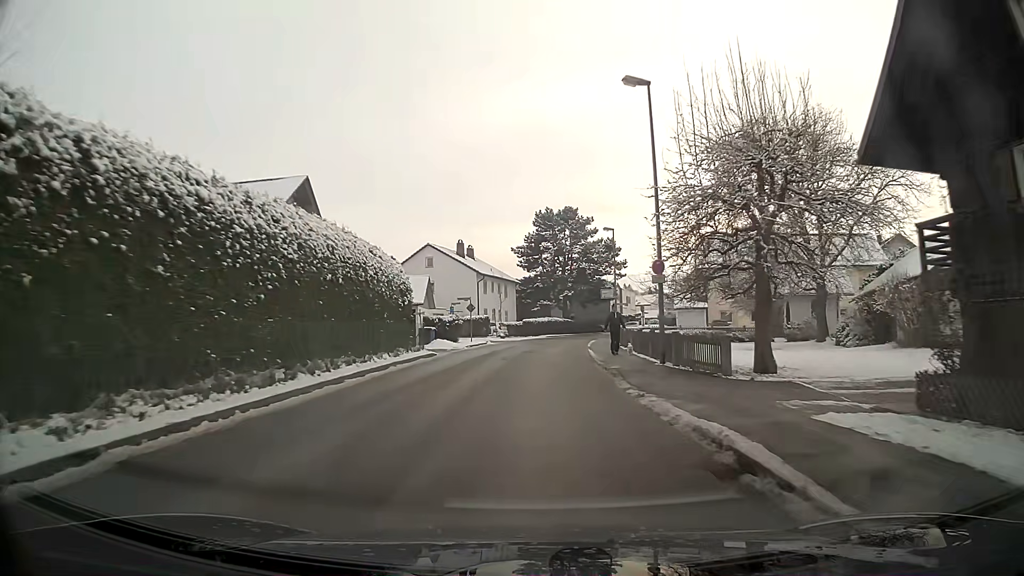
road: unclassified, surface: asphalt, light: Day
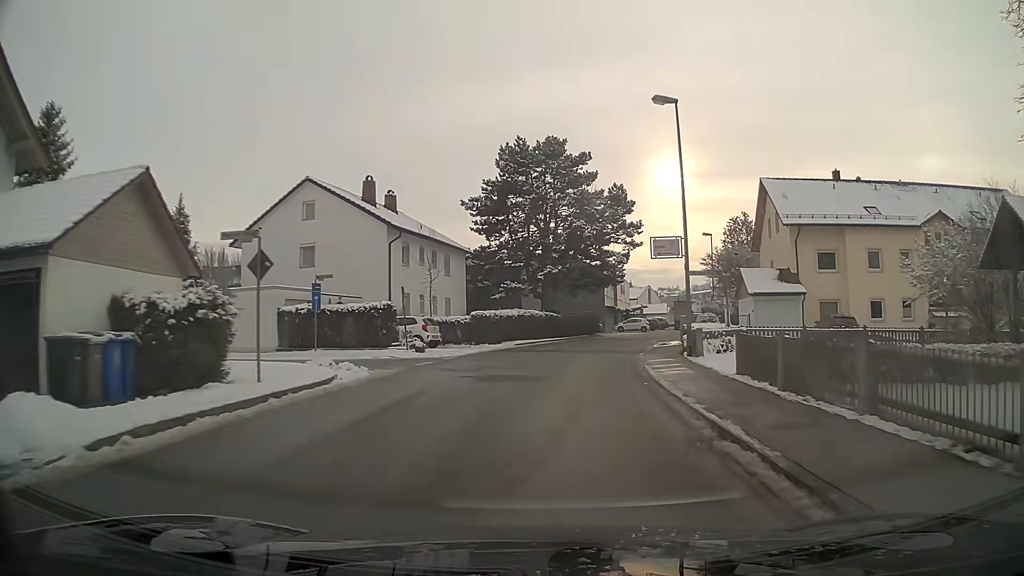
(+0.4, +29.4) m; +3°
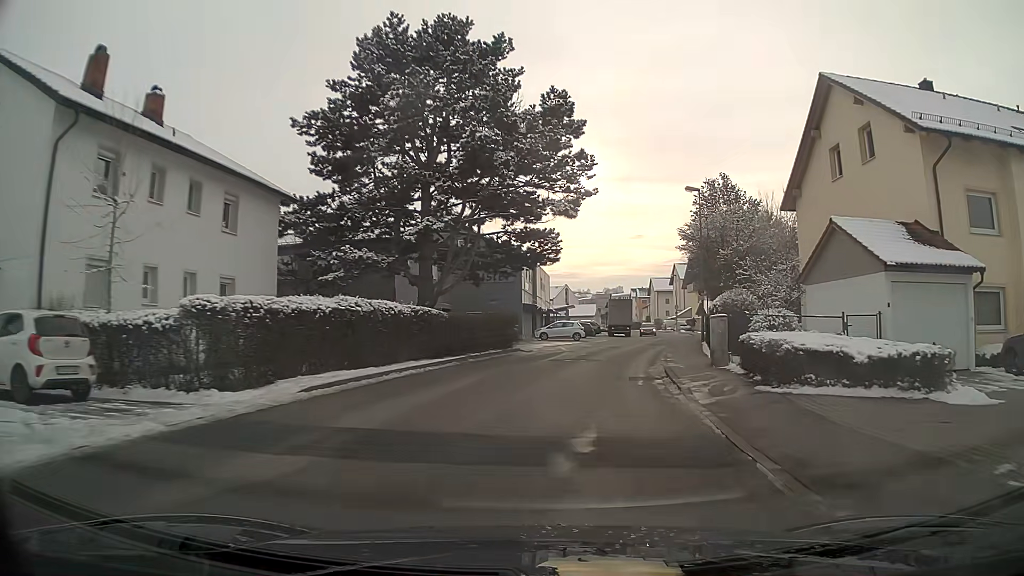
(+1.5, +21.4) m; +9°
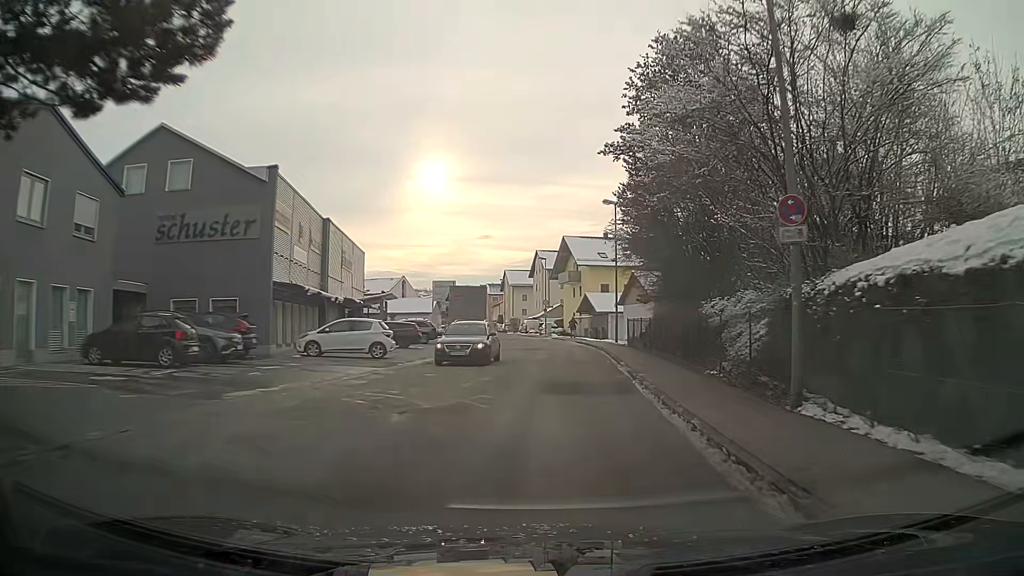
(+2.8, +26.4) m; +12°
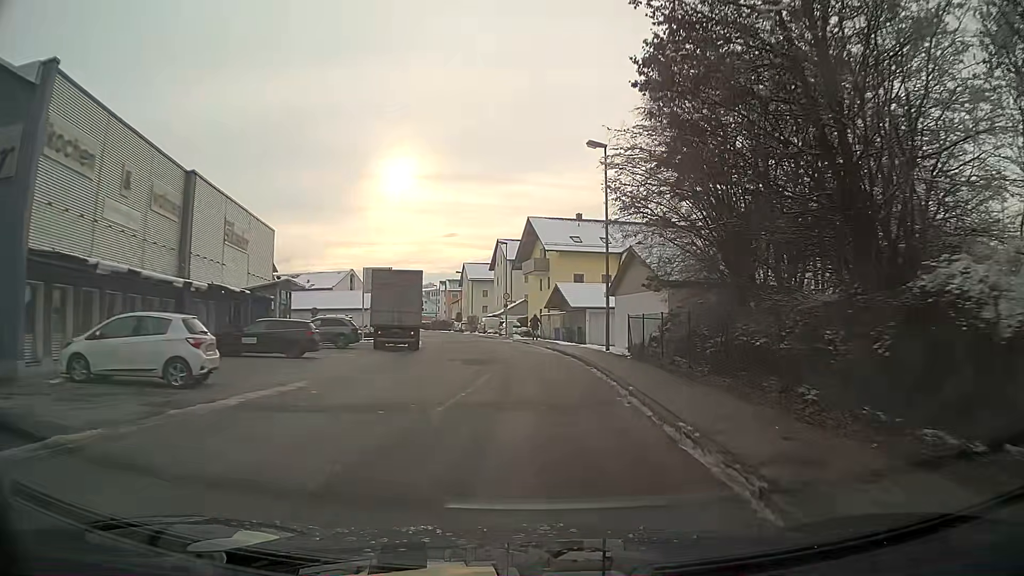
(+0.3, +12.7) m; +2°
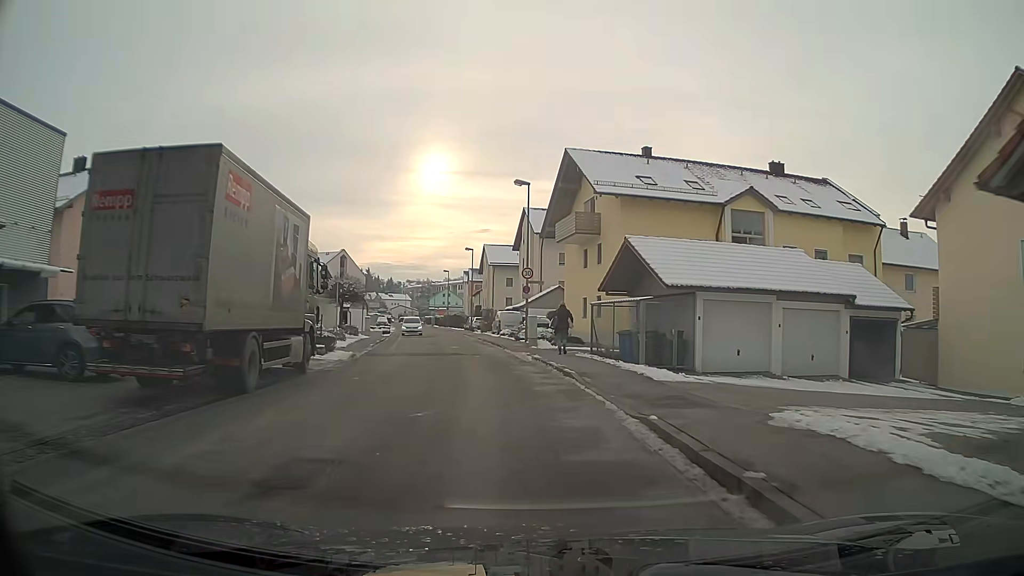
(-0.3, +24.3) m; -3°
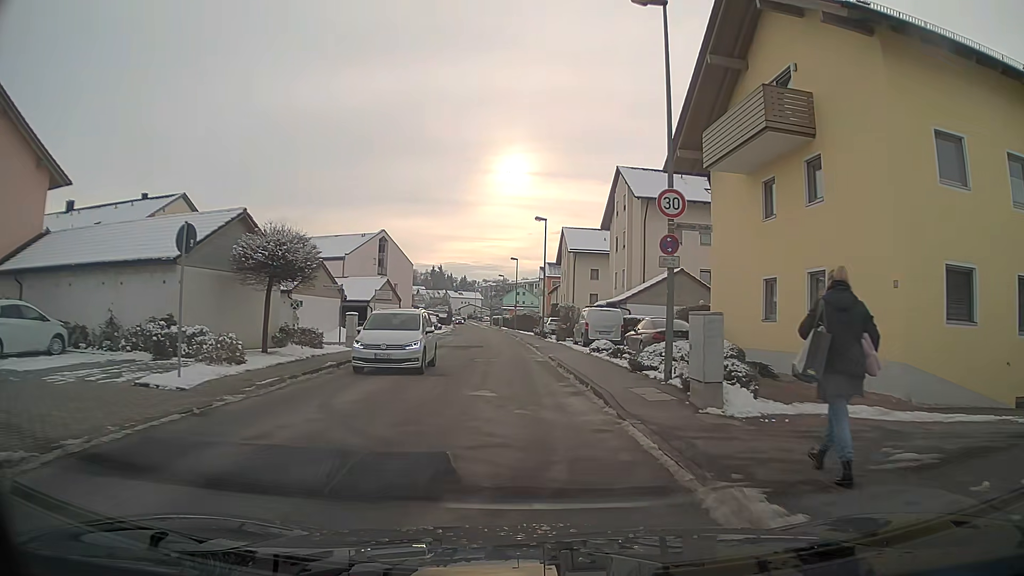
(-1.2, +20.3) m; -6°
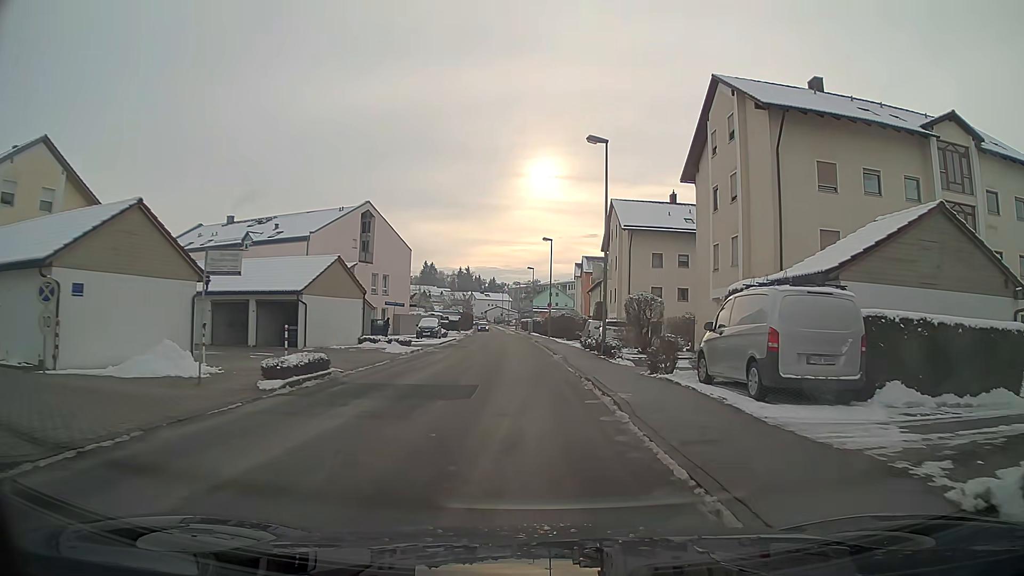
(-0.6, +20.9) m; -2°
